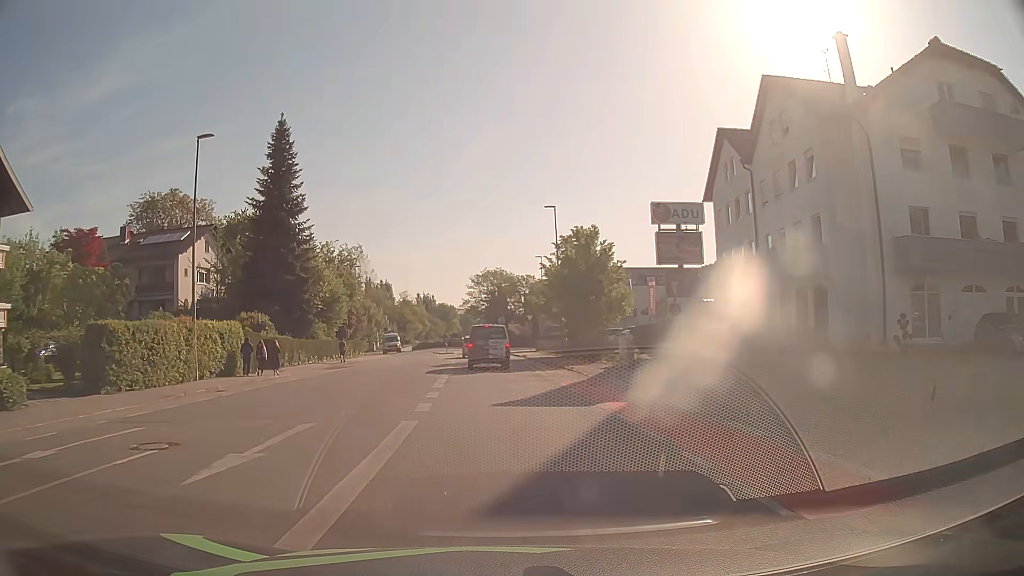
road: tertiary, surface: asphalt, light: Day
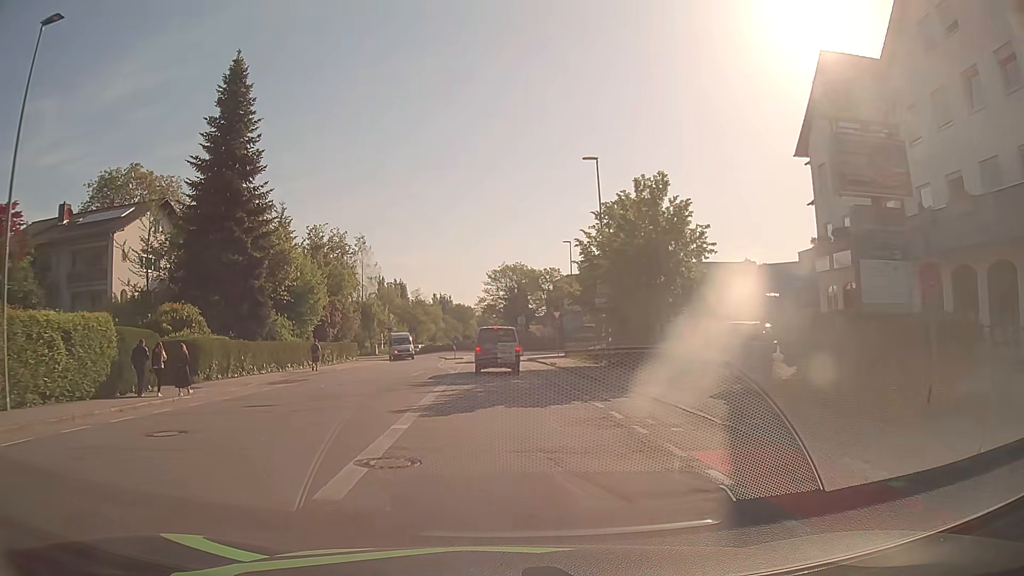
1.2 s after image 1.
(-0.2, +13.0) m; -2°
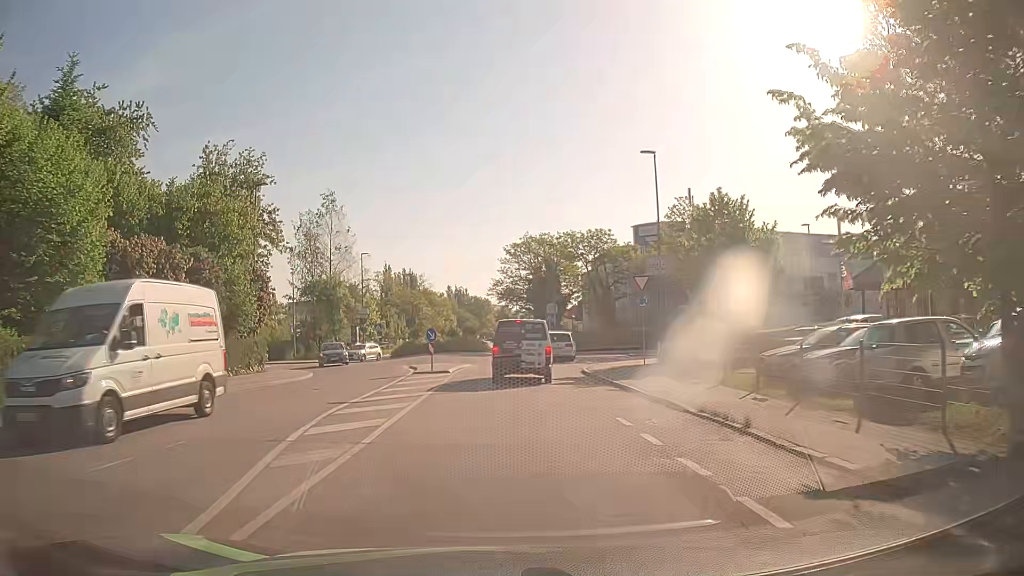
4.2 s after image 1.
(-0.5, +28.9) m; -2°
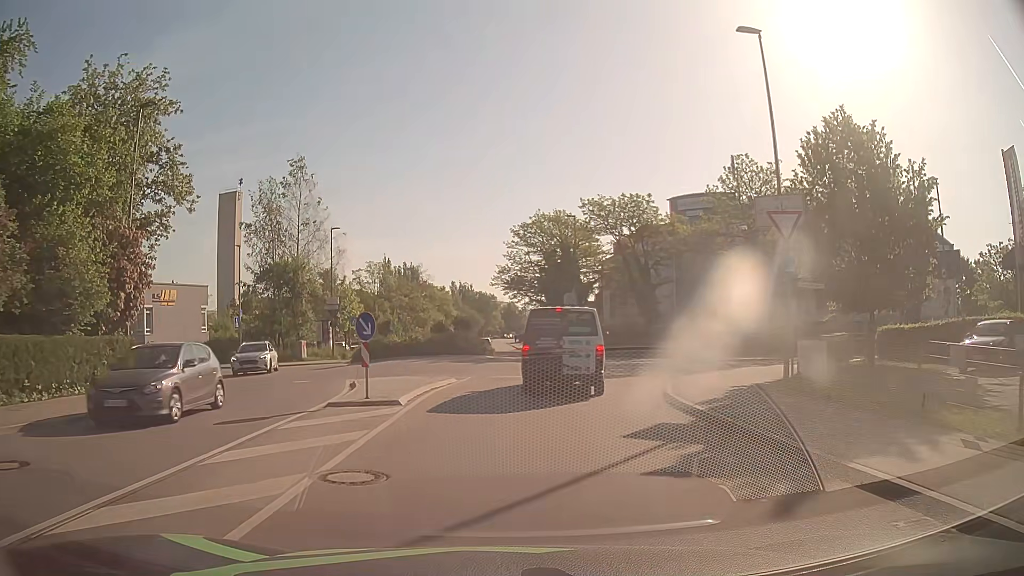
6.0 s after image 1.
(-0.1, +13.9) m; -1°
(0, +10) (+1, +20) (+3, +30) (+3, +40) (+1, +49) (-1, +59) (-2, +69) (-2, +79) (-2, +89) (-3, +99) m
